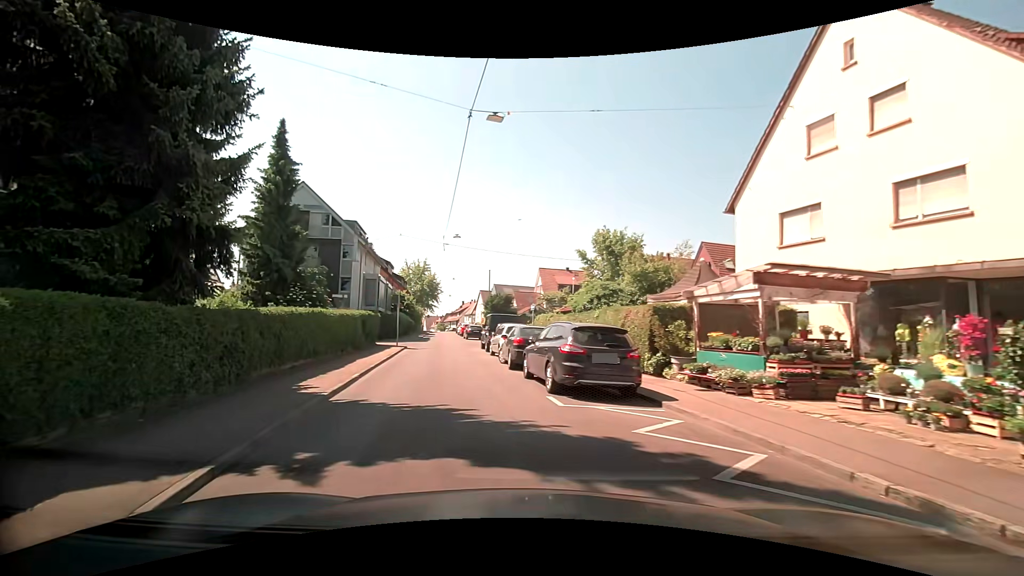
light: Day
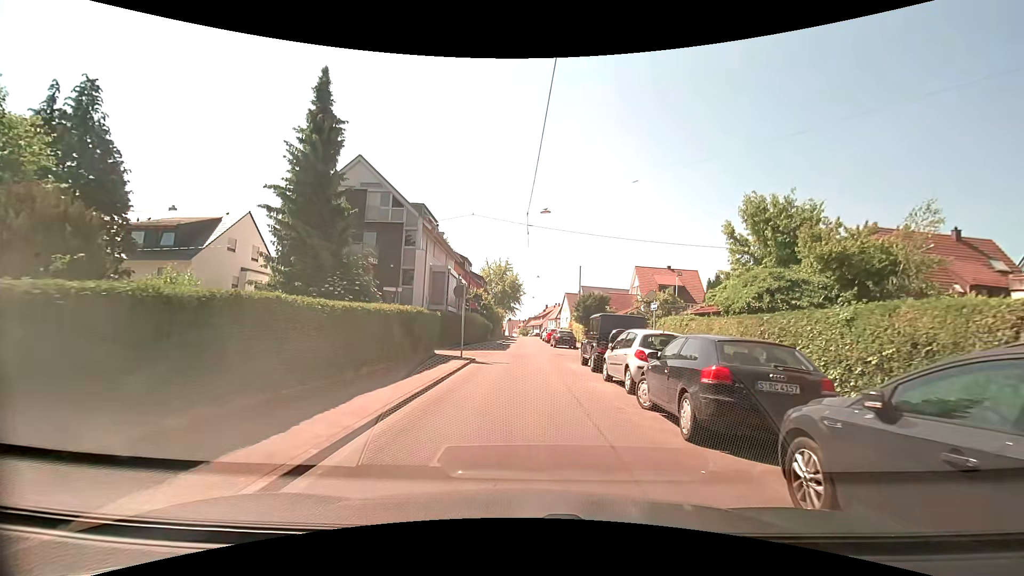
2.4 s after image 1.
(-1.5, +9.0) m; -11°
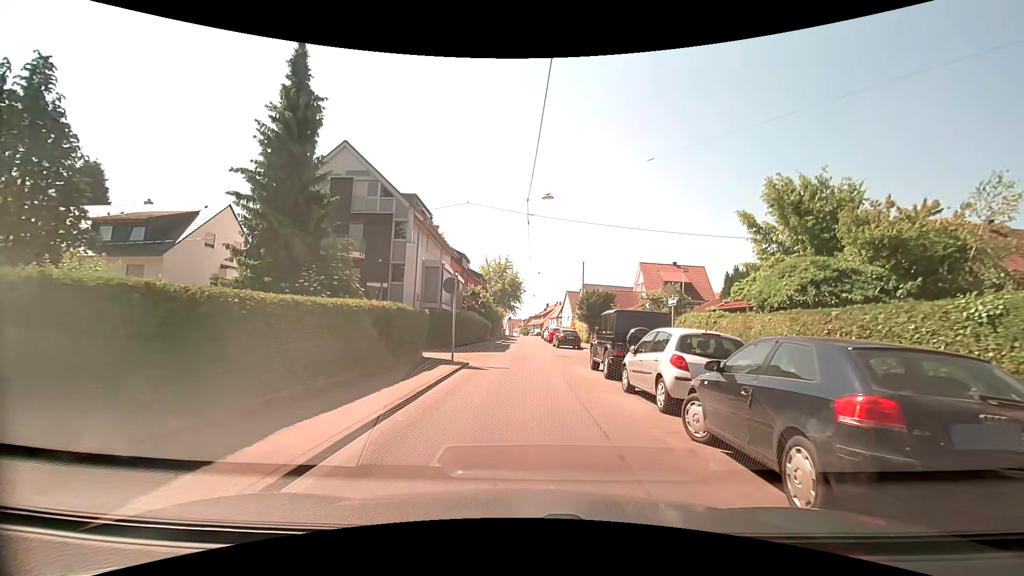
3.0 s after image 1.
(0.0, +2.7) m; 0°
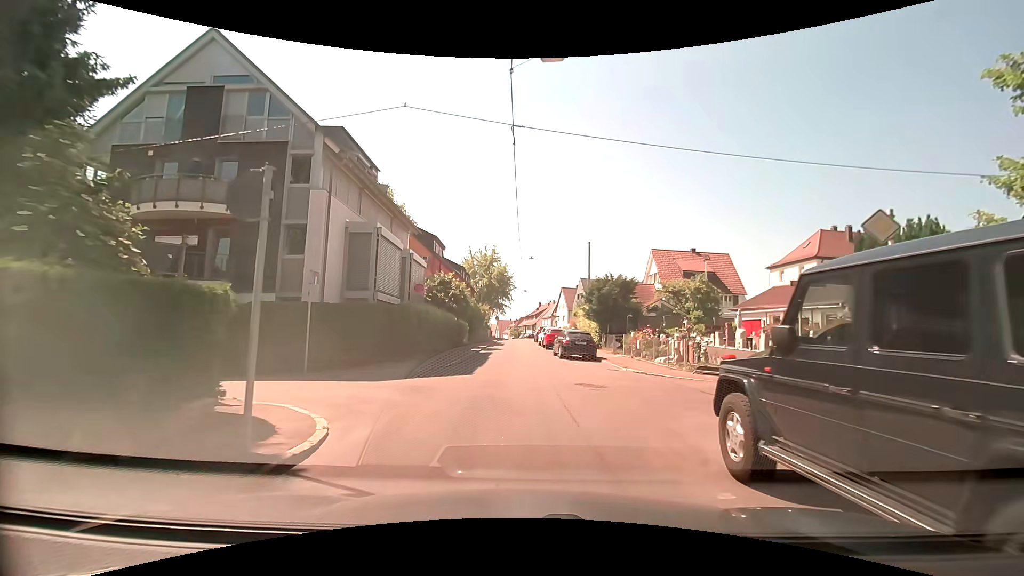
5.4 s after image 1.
(-0.1, +12.5) m; 0°
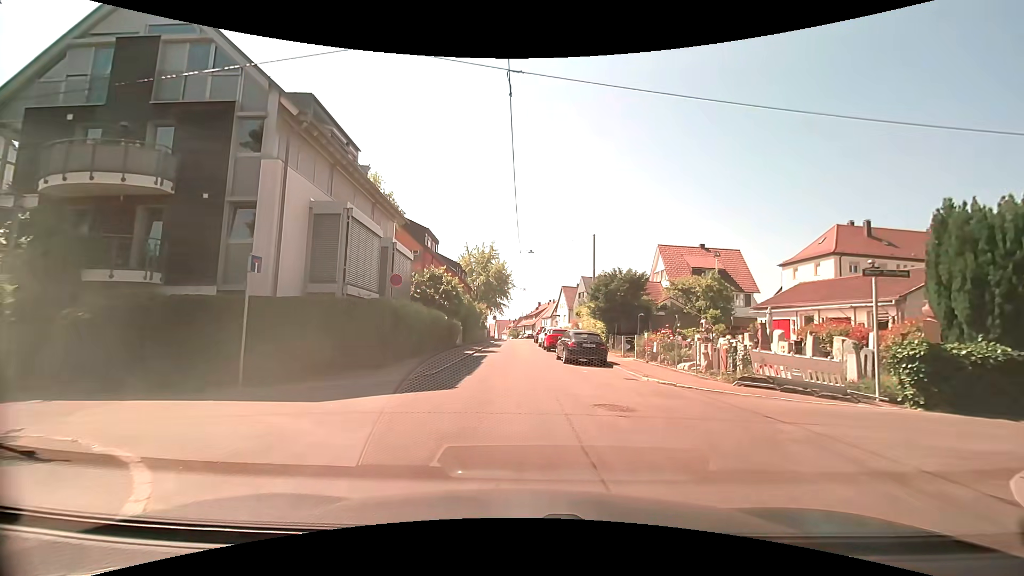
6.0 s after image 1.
(0.0, +3.4) m; +1°
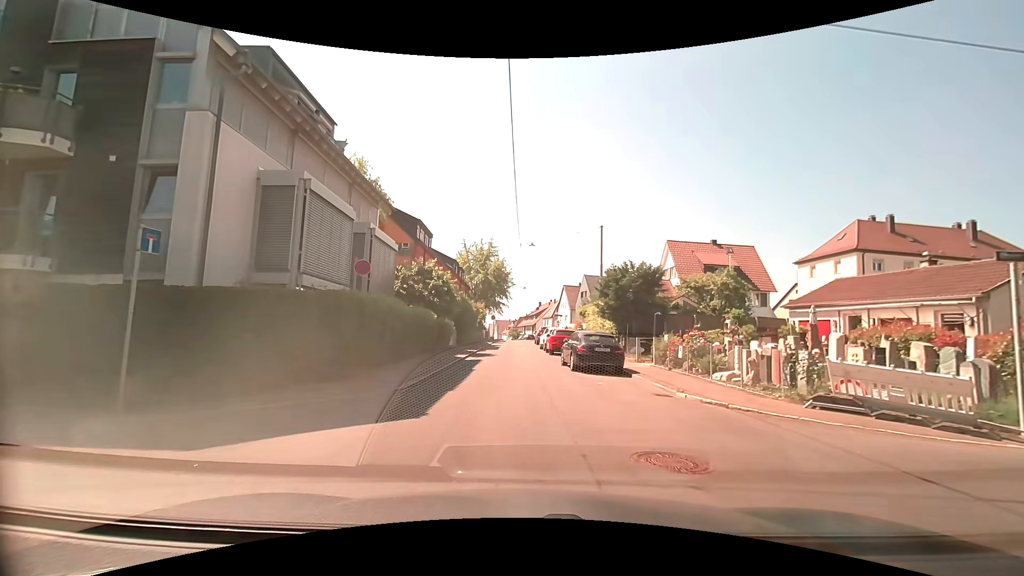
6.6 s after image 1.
(0.0, +3.4) m; 0°
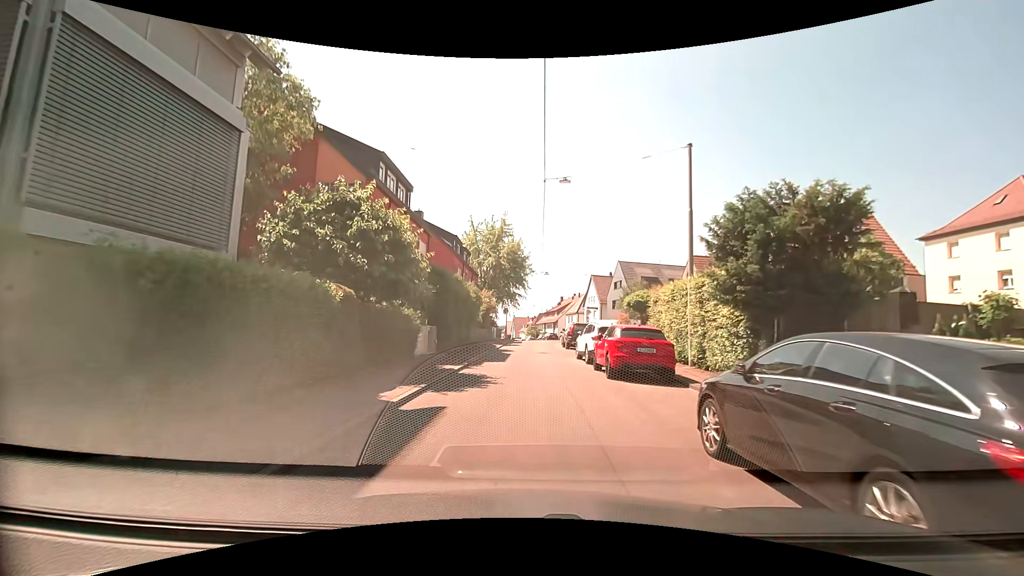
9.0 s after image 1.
(-0.4, +14.6) m; -2°
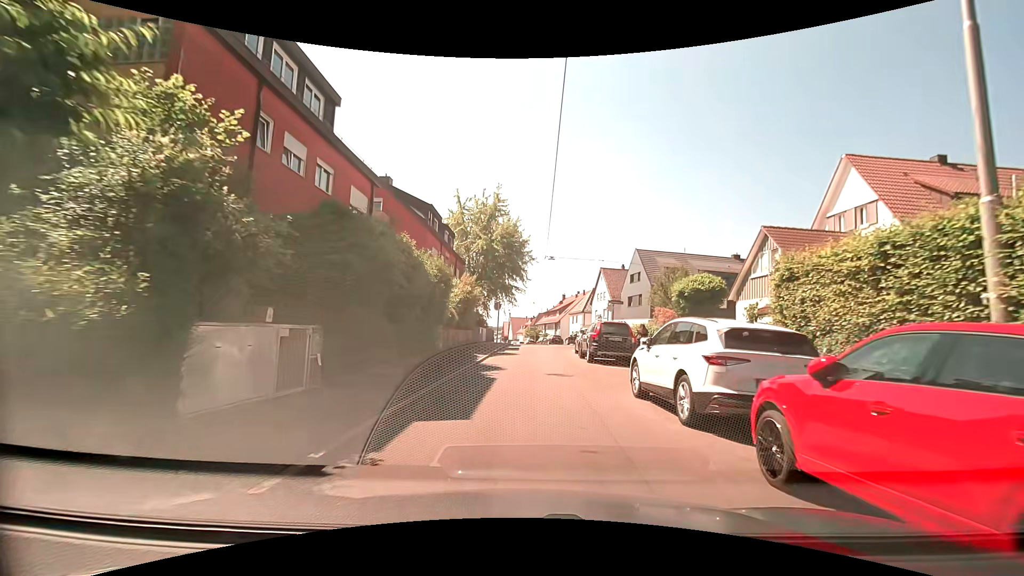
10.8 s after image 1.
(-0.1, +11.9) m; 0°
